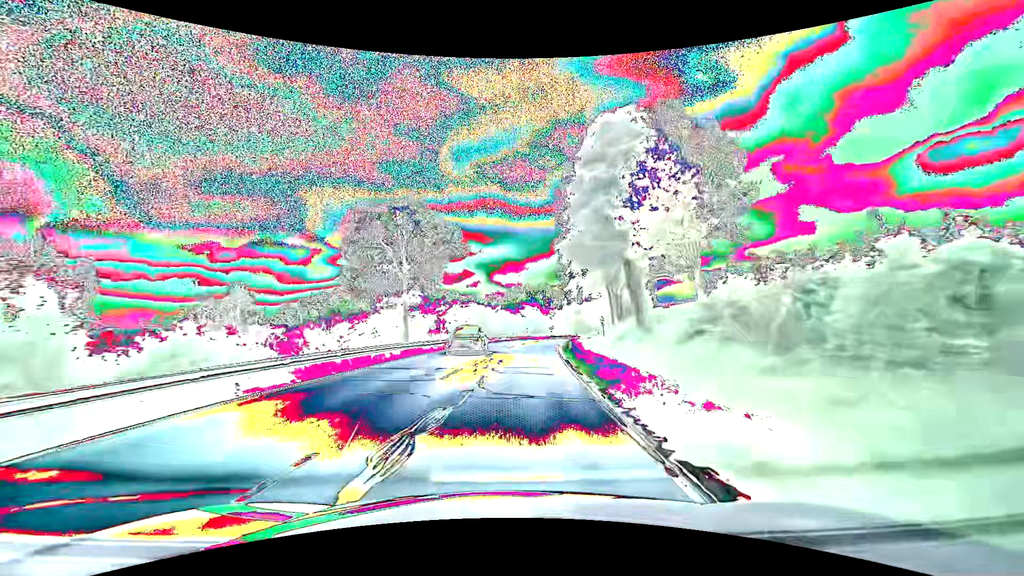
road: secondary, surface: asphalt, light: Day
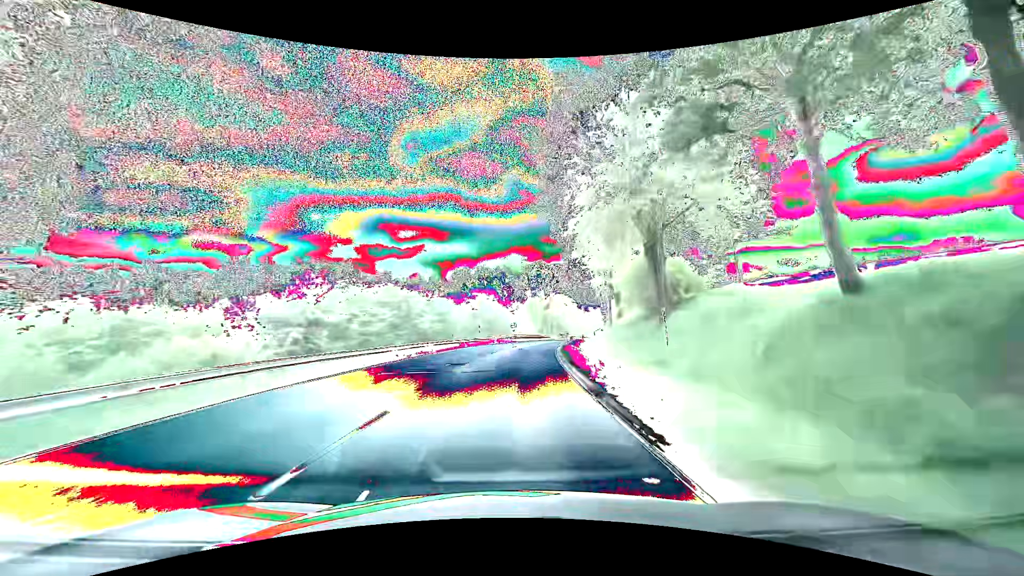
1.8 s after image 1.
(+1.5, +33.2) m; +5°
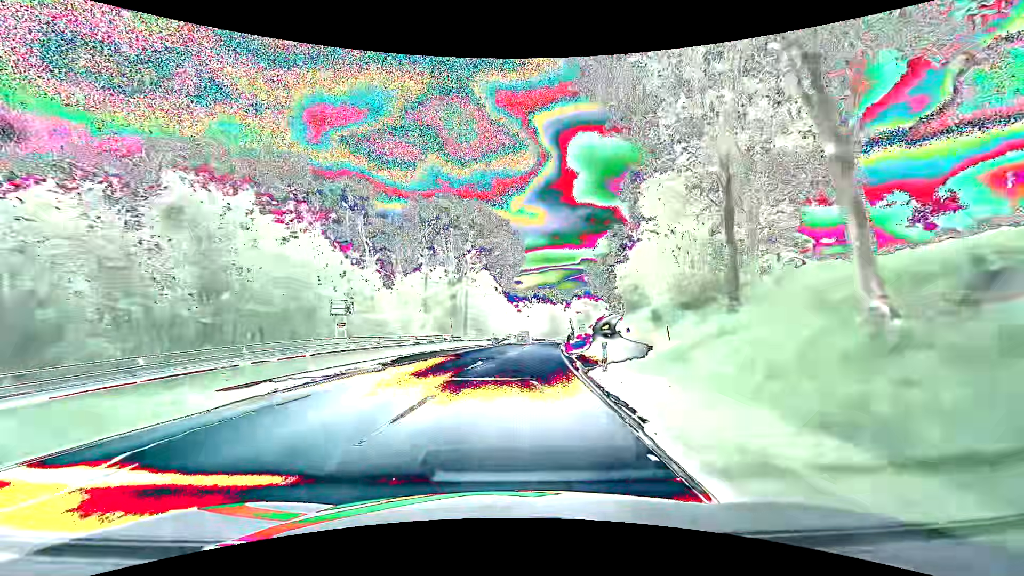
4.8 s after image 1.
(+4.2, +55.5) m; +9°
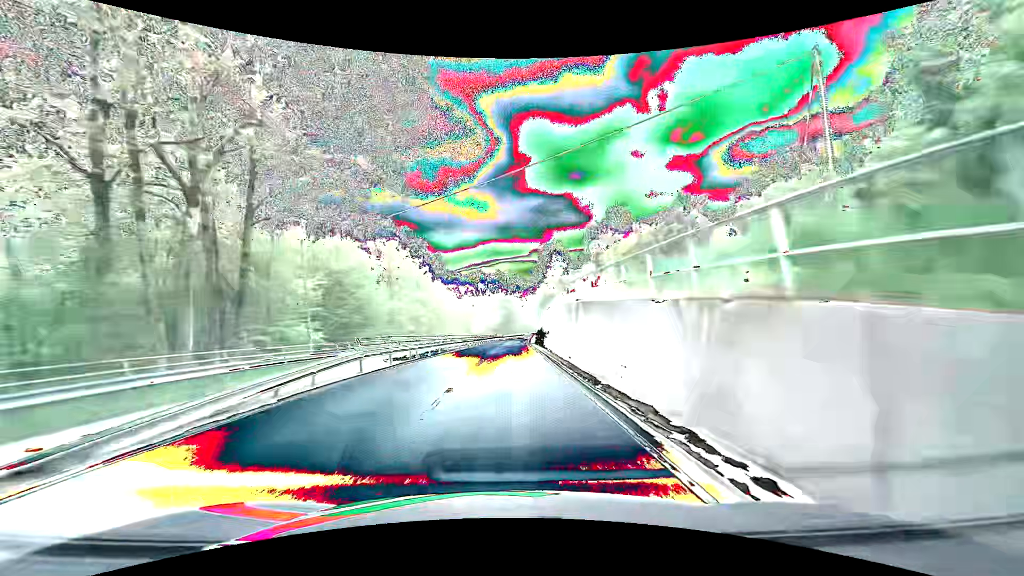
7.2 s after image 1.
(+3.2, +44.7) m; +6°
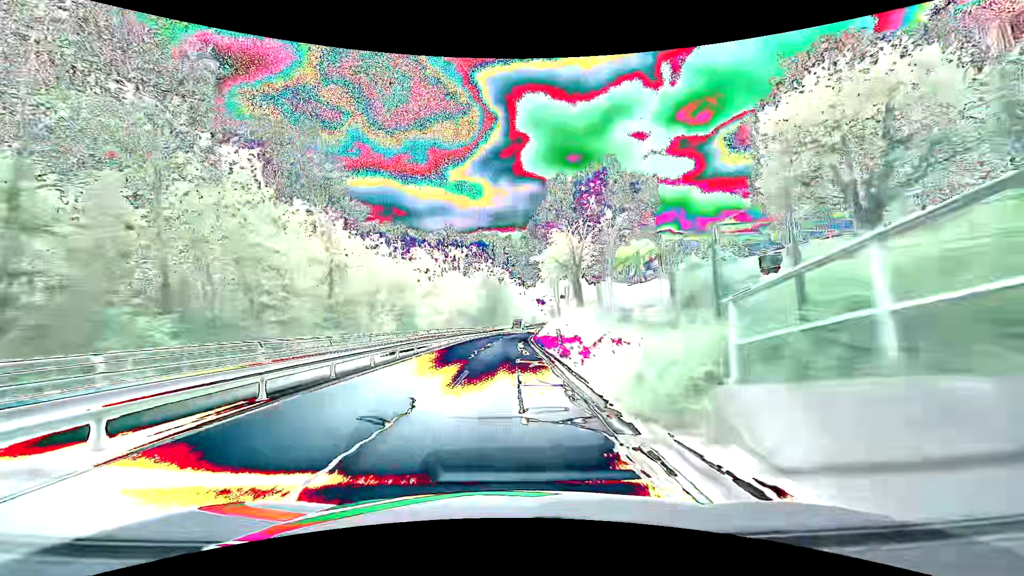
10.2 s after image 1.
(+0.6, +56.3) m; +1°
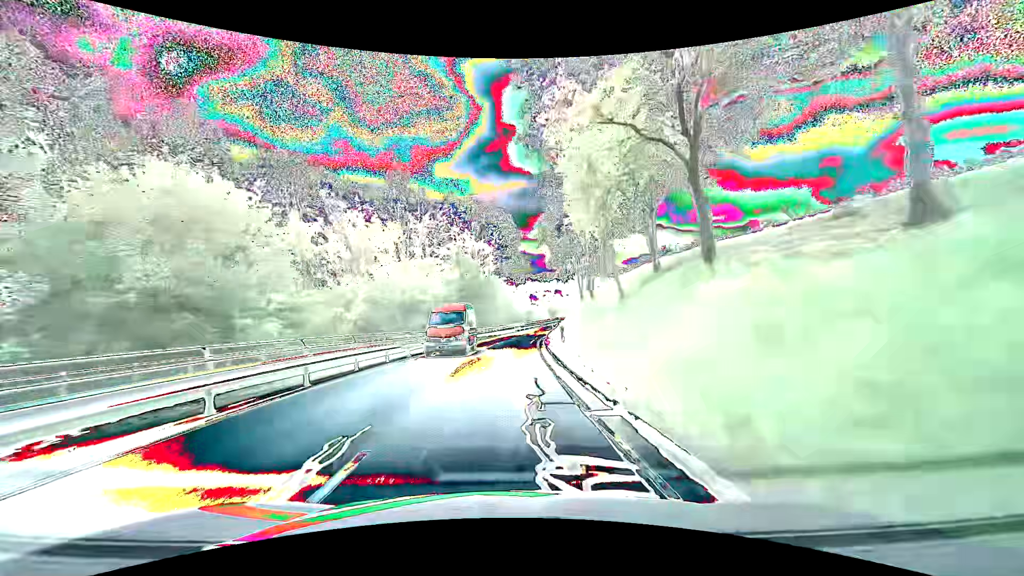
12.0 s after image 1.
(+0.7, +33.6) m; +2°
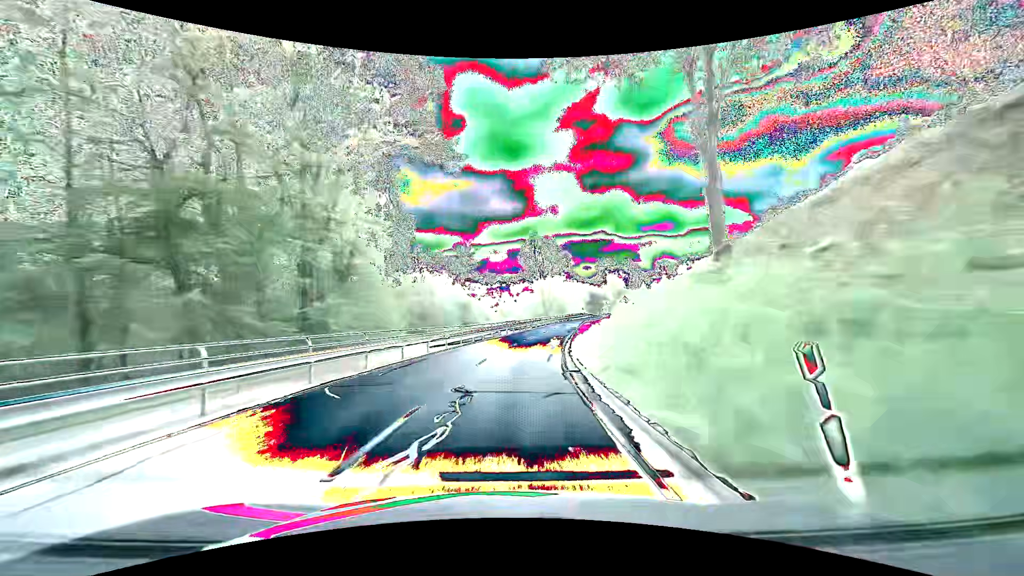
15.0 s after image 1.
(+2.2, +55.6) m; +6°
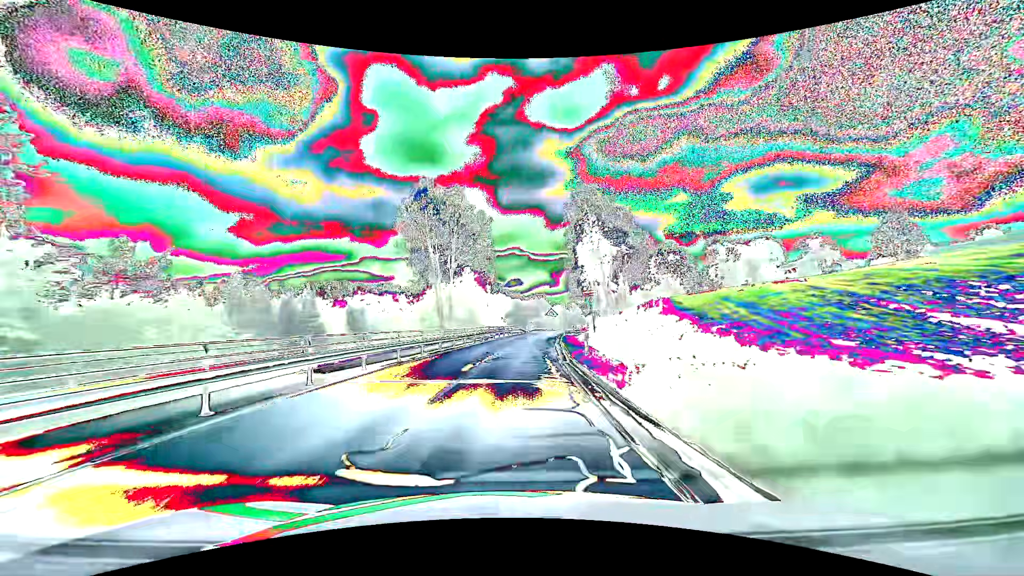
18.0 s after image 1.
(+5.4, +55.0) m; +11°
(0, +10) (+1, +20) (+1, +30) (+2, +40) (+3, +50) (+4, +60) (+6, +70) (+7, +80) (+9, +89) (+10, +99) m
